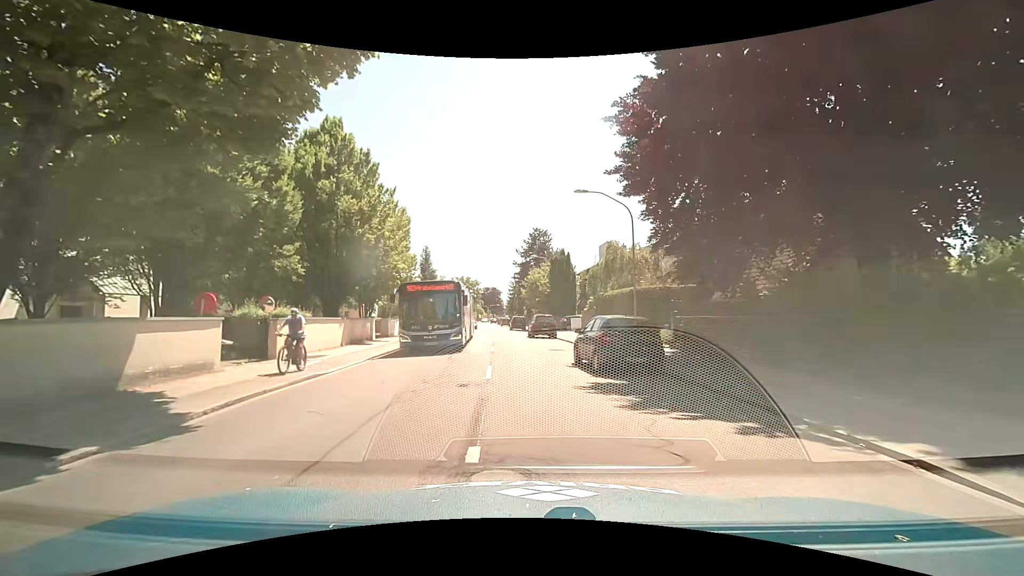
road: secondary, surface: asphalt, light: Day
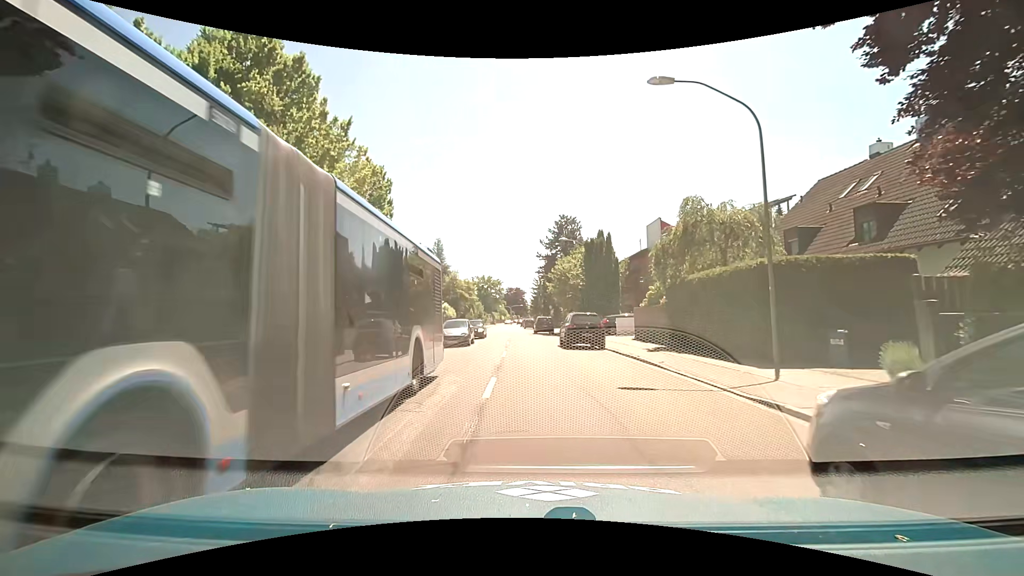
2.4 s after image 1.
(-0.2, +12.1) m; -2°
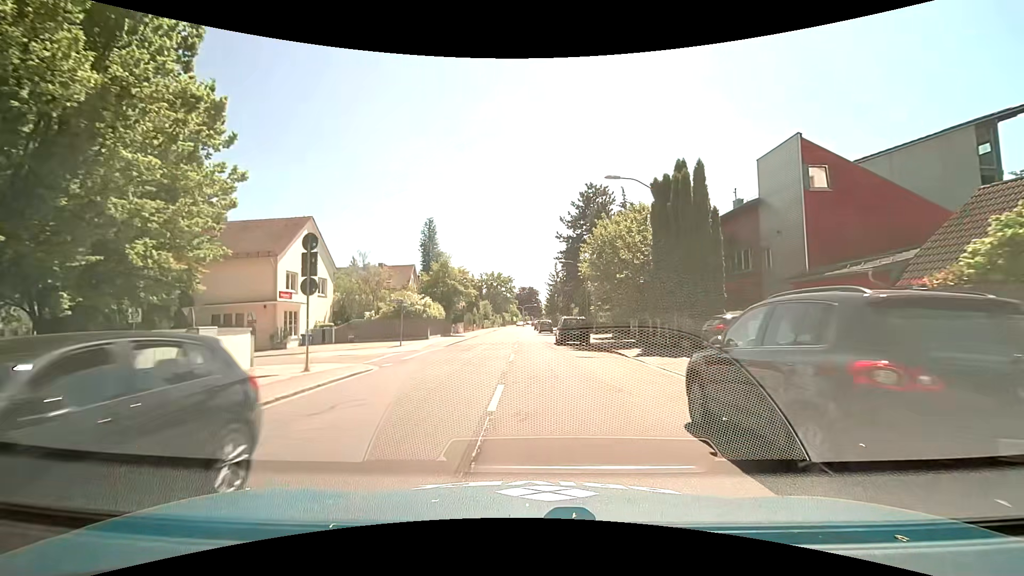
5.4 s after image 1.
(-0.7, +19.5) m; -2°
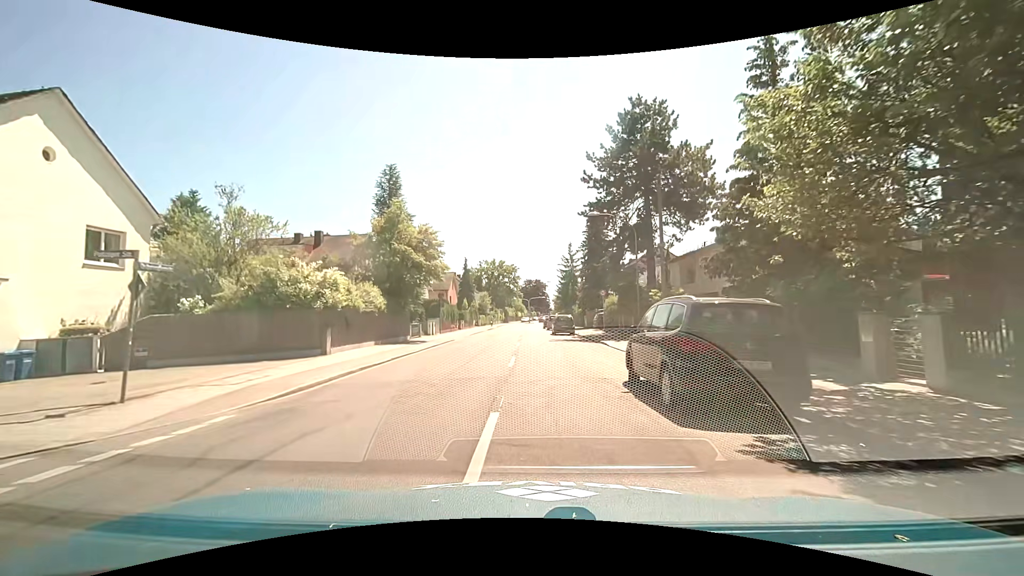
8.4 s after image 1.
(-0.2, +22.5) m; 0°
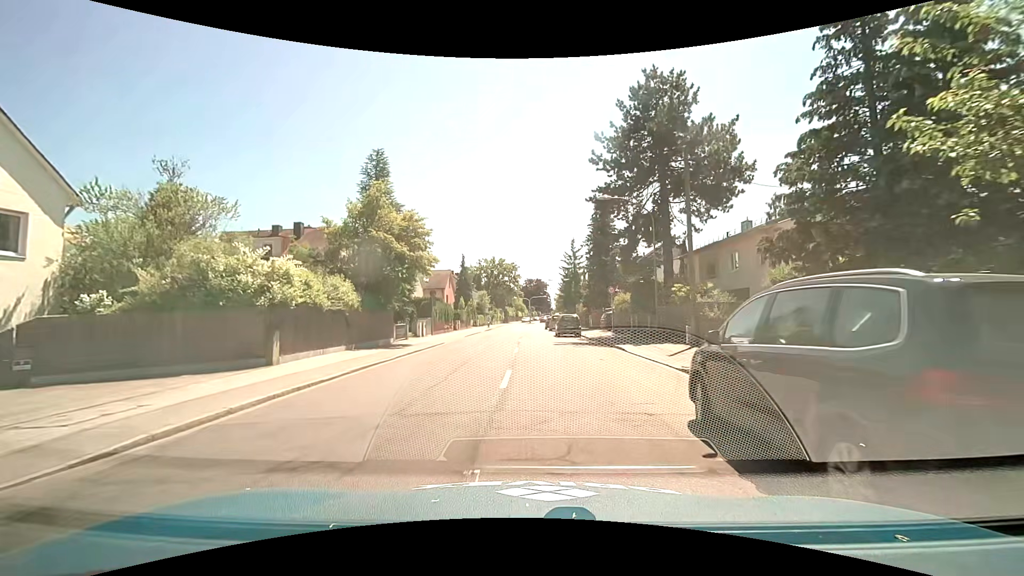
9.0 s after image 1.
(-0.1, +4.3) m; -2°
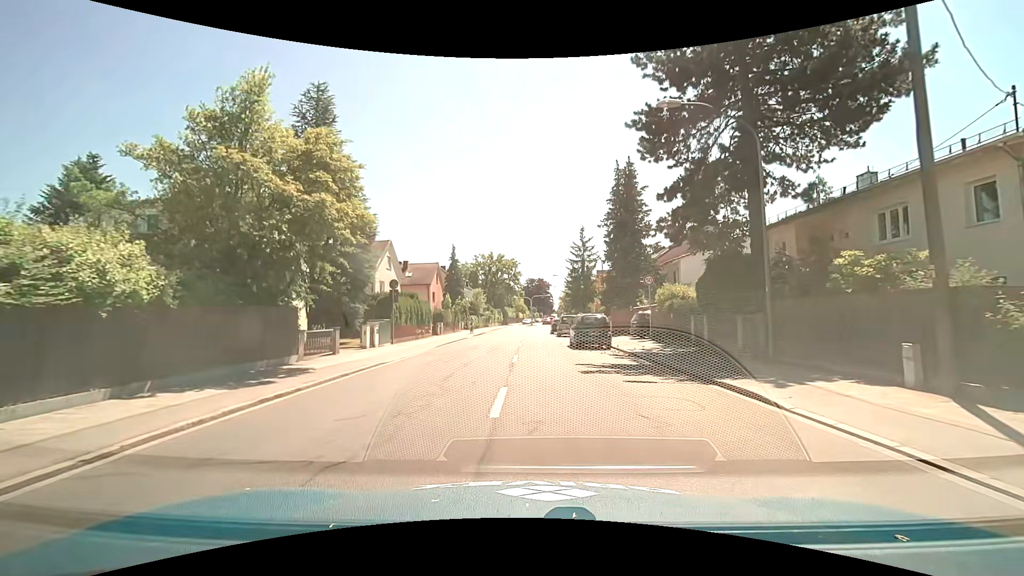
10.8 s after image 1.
(+0.2, +12.5) m; +1°
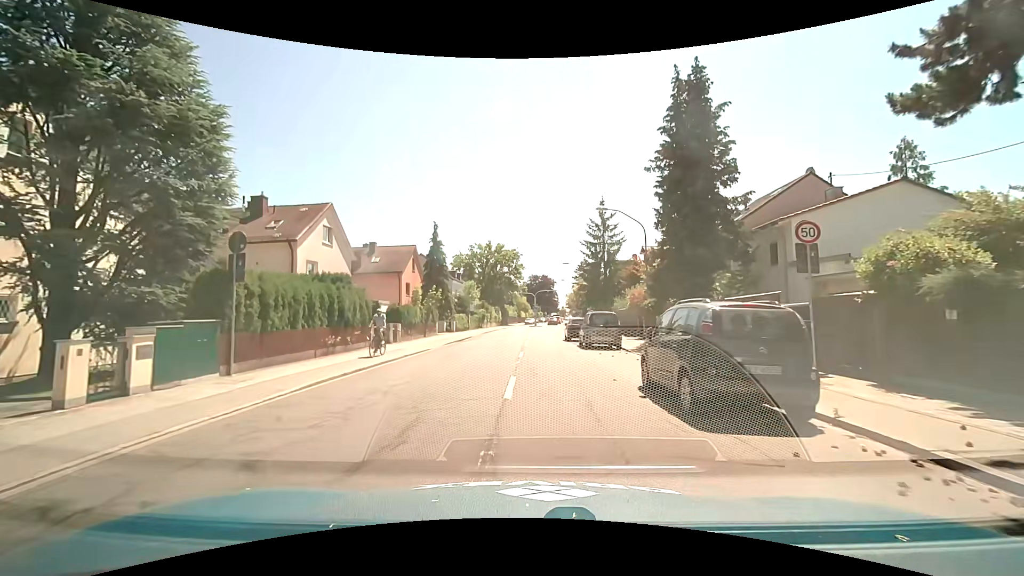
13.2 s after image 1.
(-0.2, +16.2) m; -1°
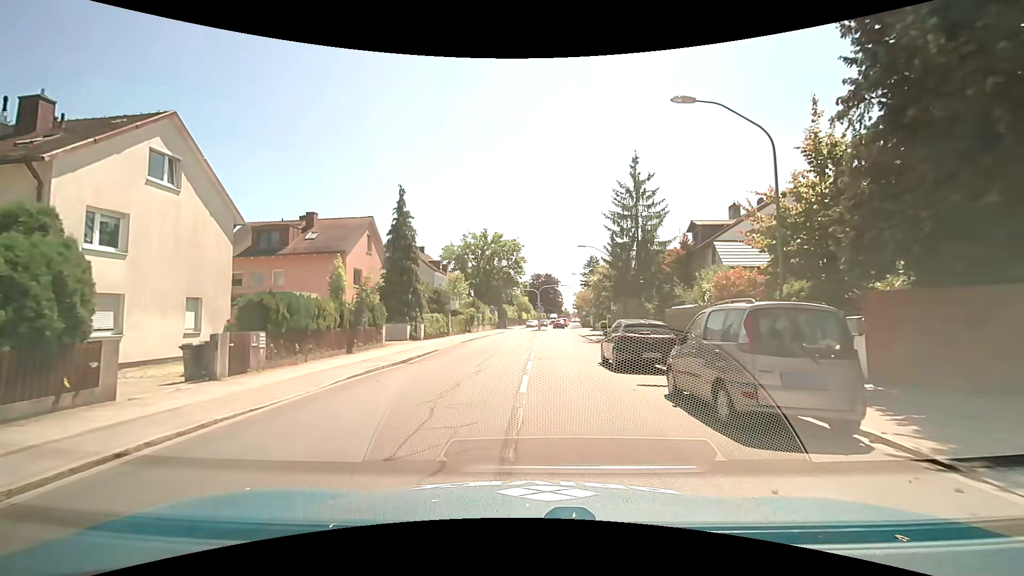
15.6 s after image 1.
(0.0, +15.9) m; 0°
